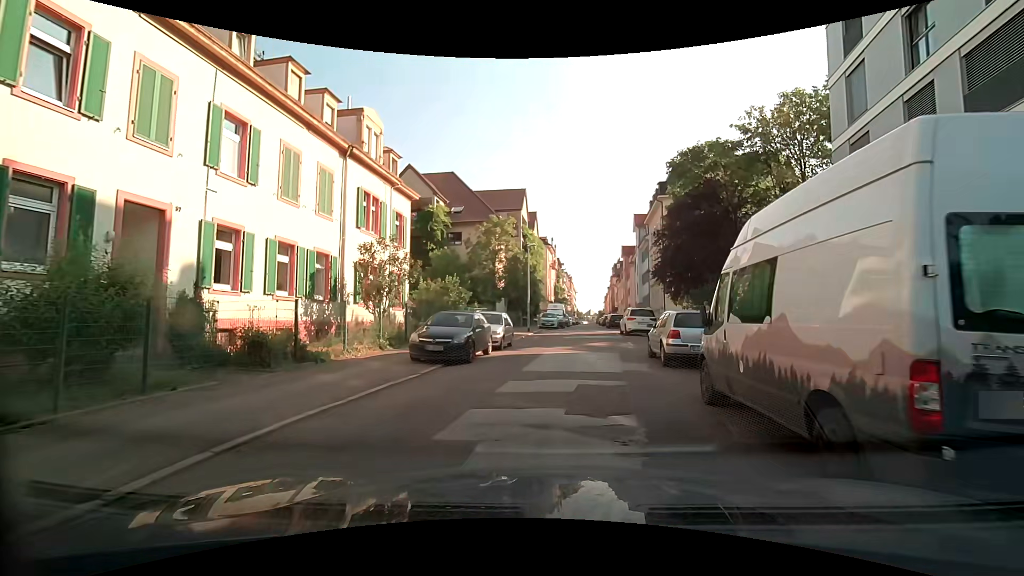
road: residential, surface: asphalt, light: Day
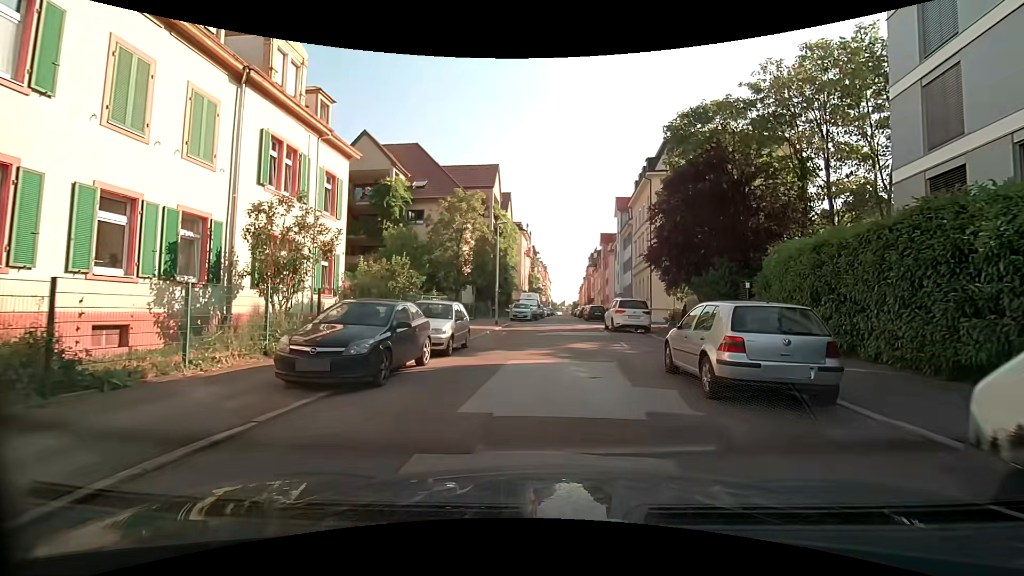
(+0.4, +5.4) m; +5°
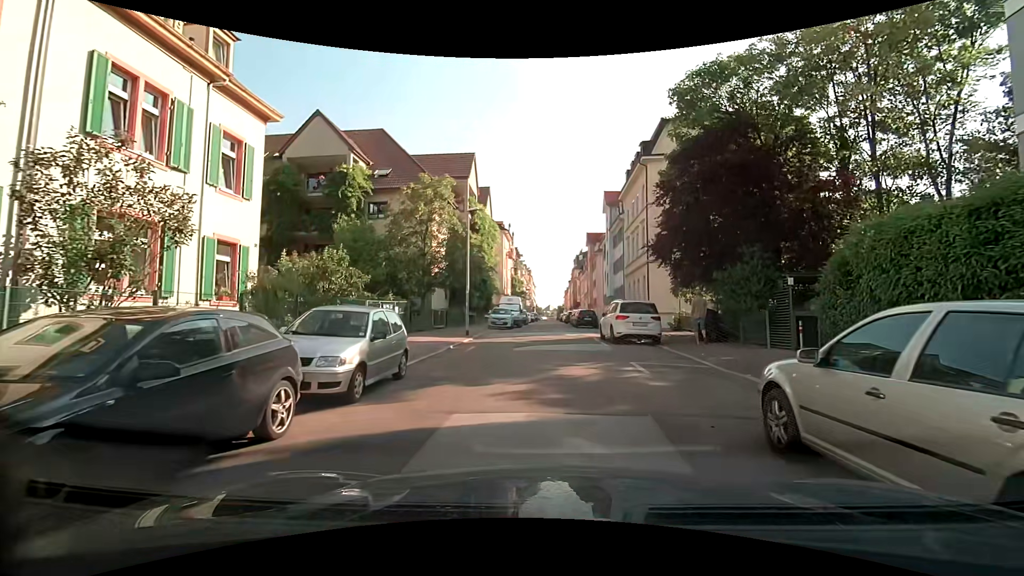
(+0.1, +5.4) m; +3°
